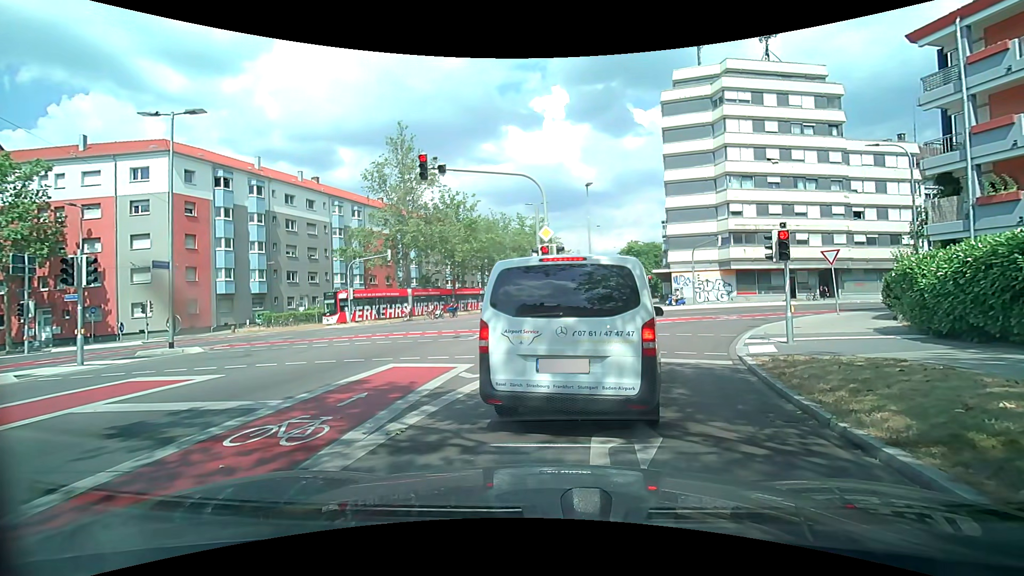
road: secondary_link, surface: asphalt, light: Day
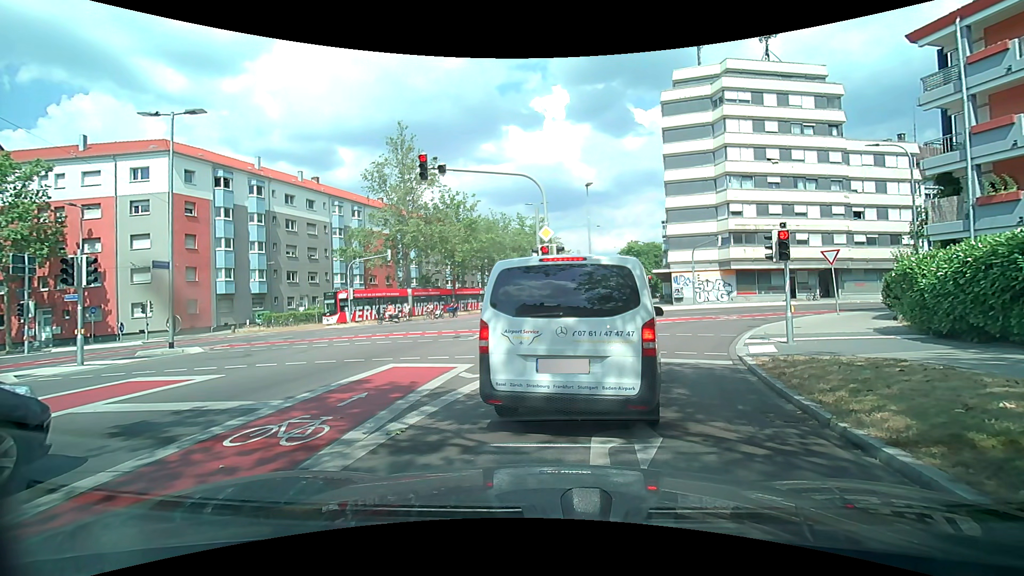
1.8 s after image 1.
(0.0, 0.0) m; 0°
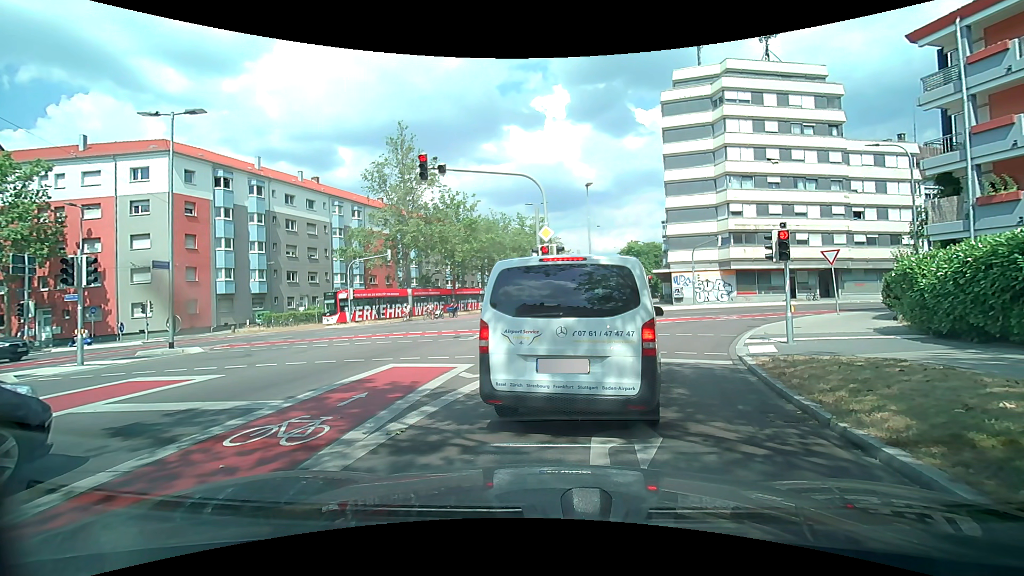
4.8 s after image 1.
(0.0, 0.0) m; 0°
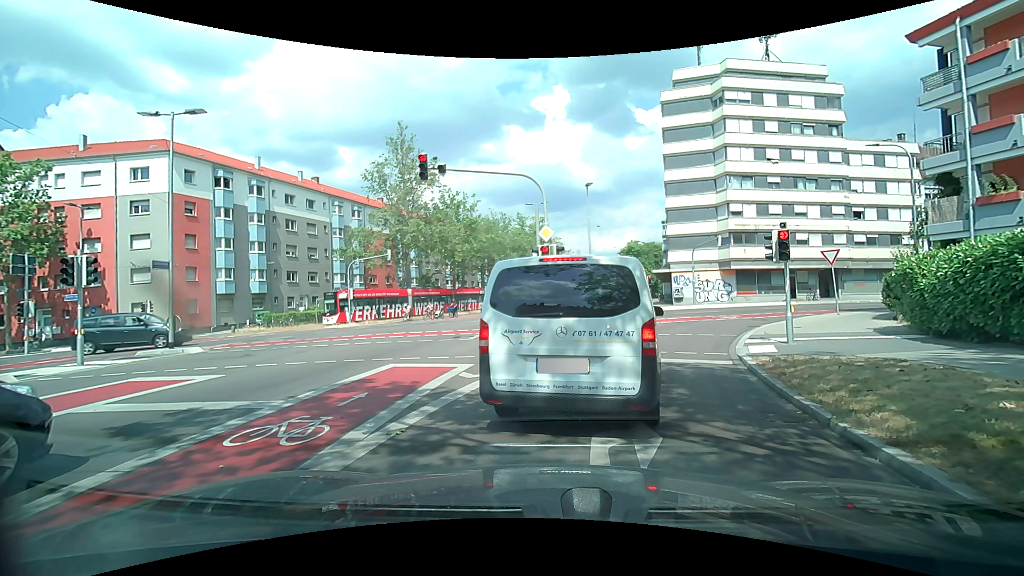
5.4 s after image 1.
(0.0, 0.0) m; 0°
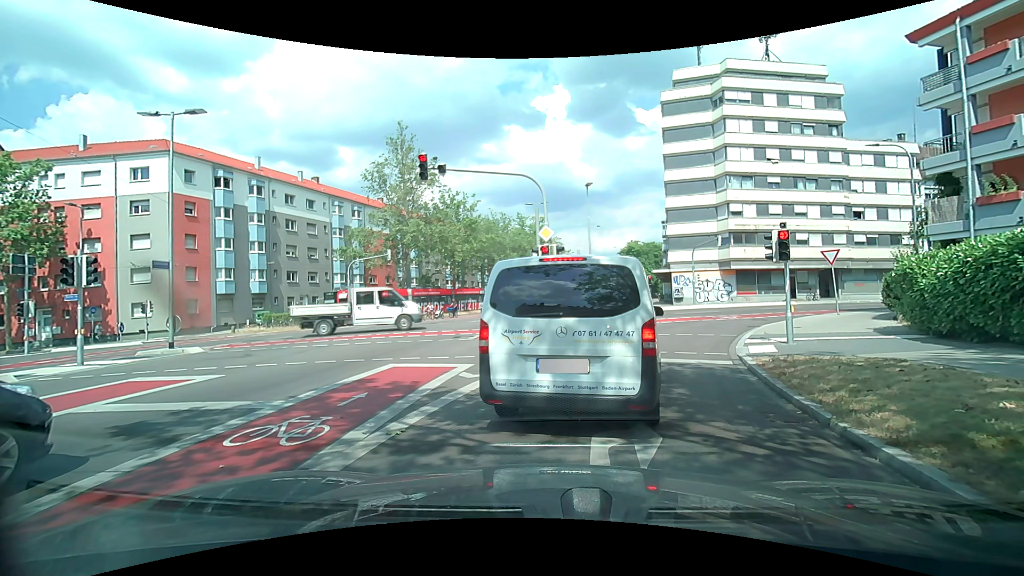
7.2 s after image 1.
(0.0, 0.0) m; 0°
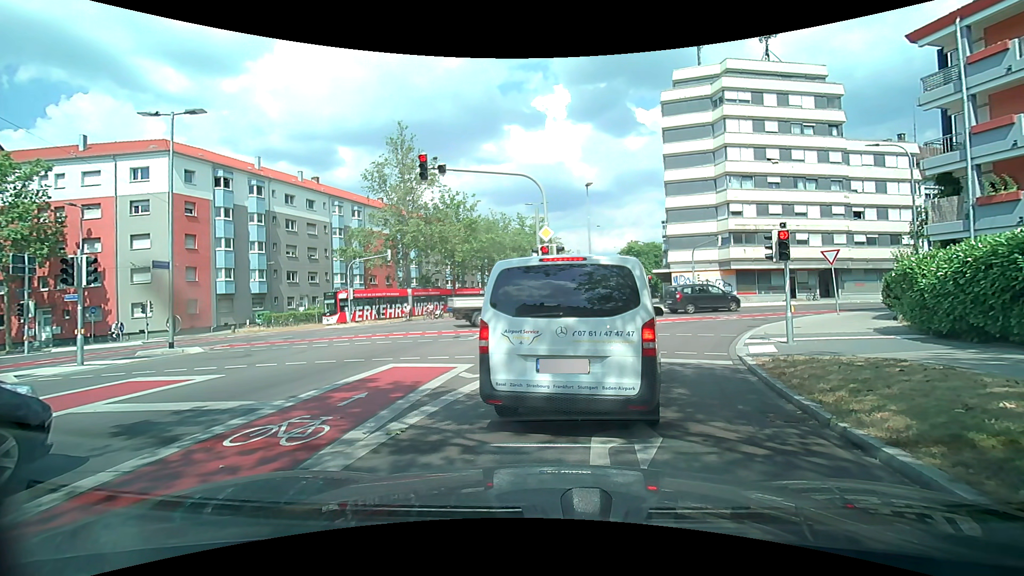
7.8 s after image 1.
(0.0, 0.0) m; 0°
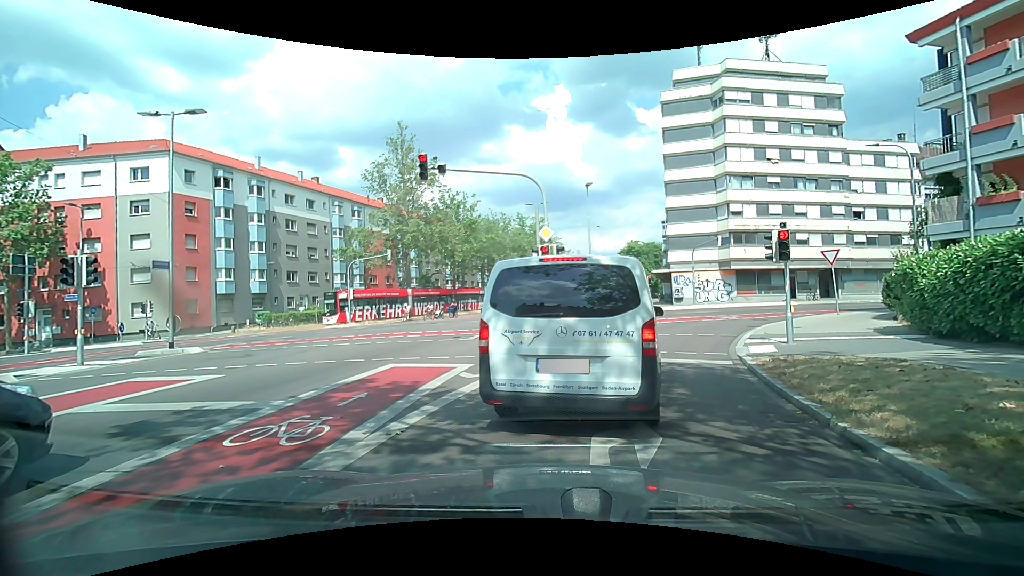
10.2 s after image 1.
(0.0, 0.0) m; 0°
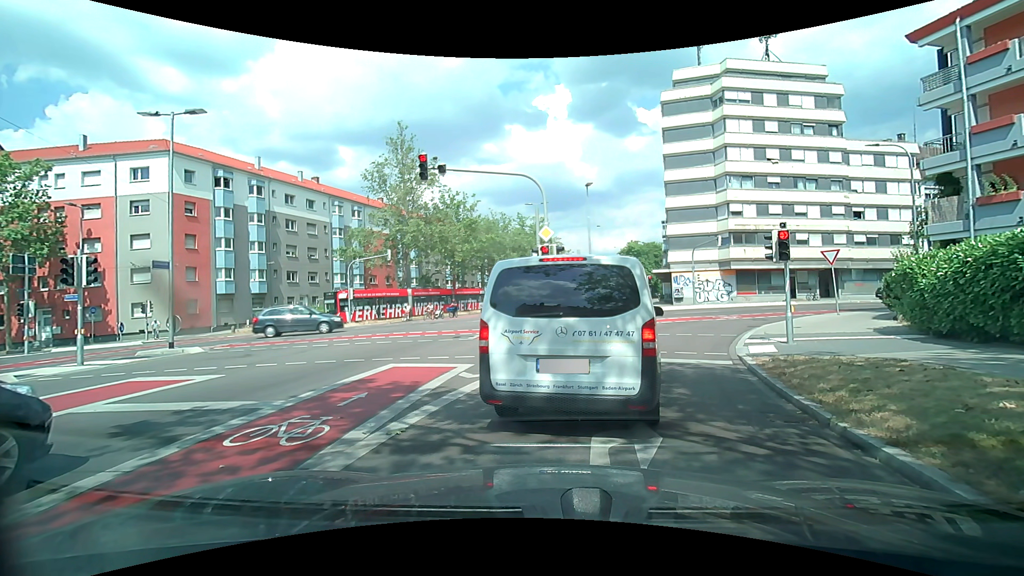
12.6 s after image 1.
(0.0, 0.0) m; 0°
(+2, +10) (+6, +19) (+11, +27) (+20, +32) (+30, +35) (+39, +38) (+49, +40) (+59, +43) (+68, +46) (+78, +49) m
